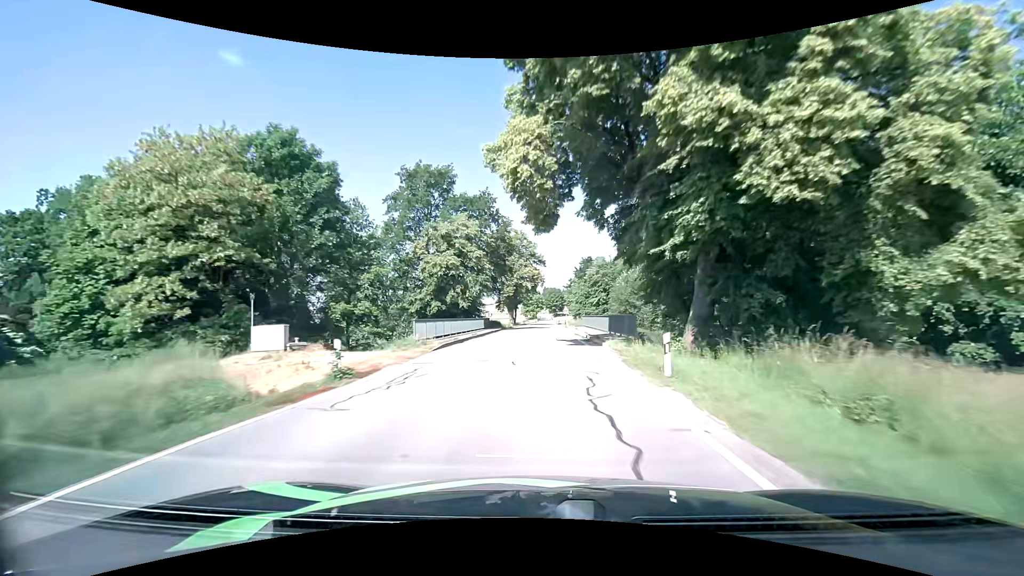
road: secondary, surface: asphalt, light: Day
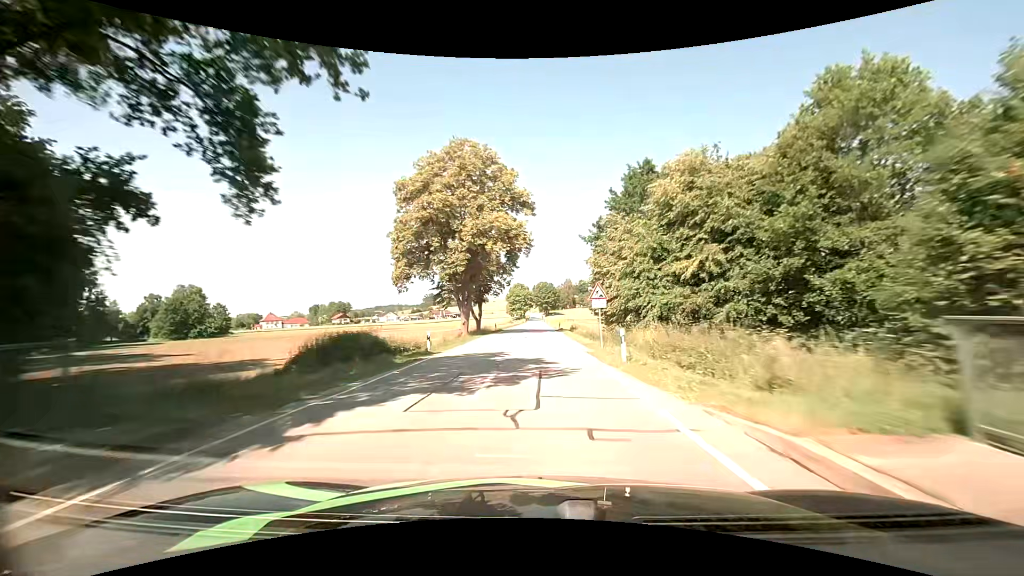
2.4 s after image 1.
(+0.8, +47.6) m; +1°
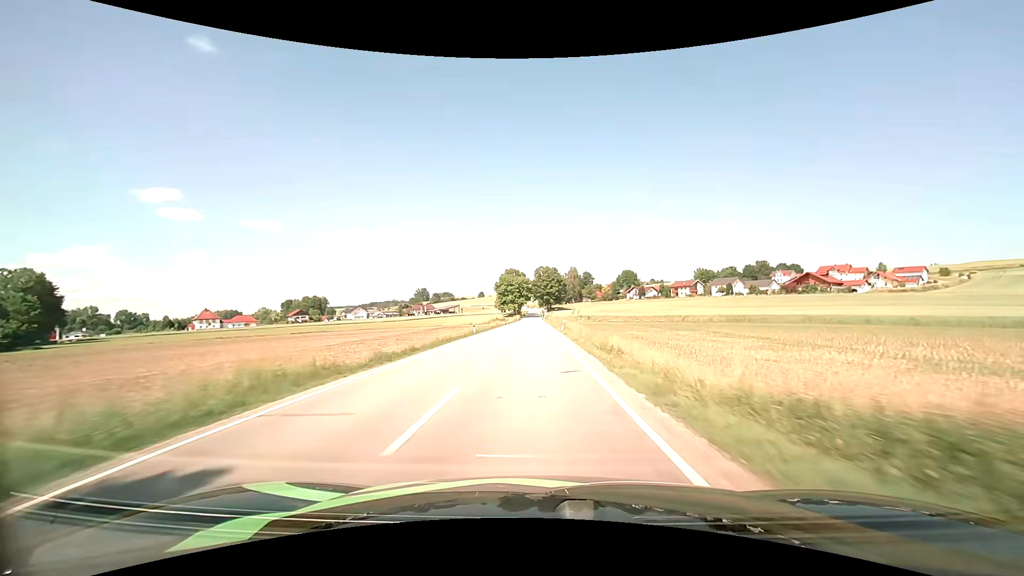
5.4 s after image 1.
(+0.3, +62.7) m; 0°
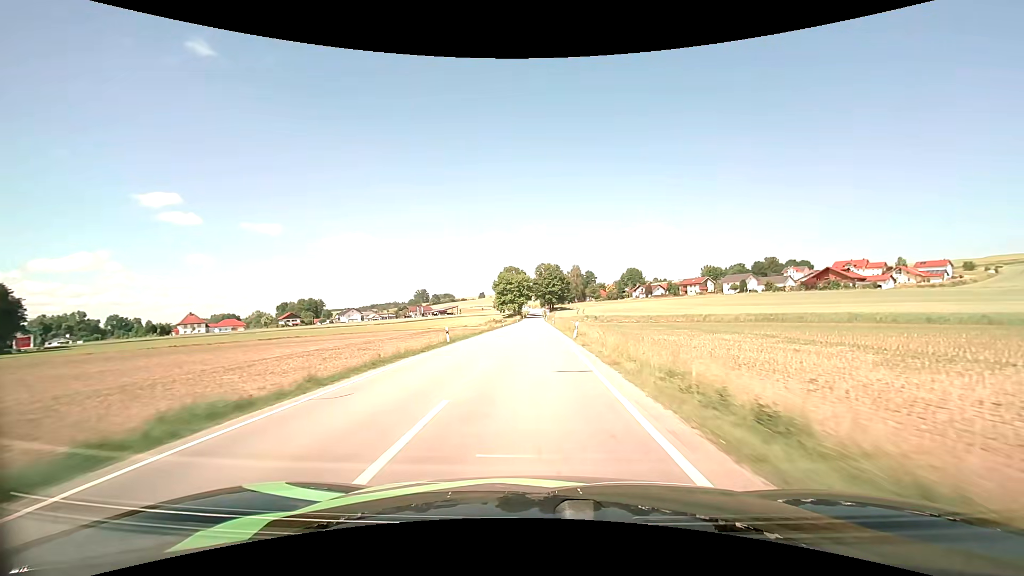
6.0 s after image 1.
(0.0, +13.0) m; 0°
